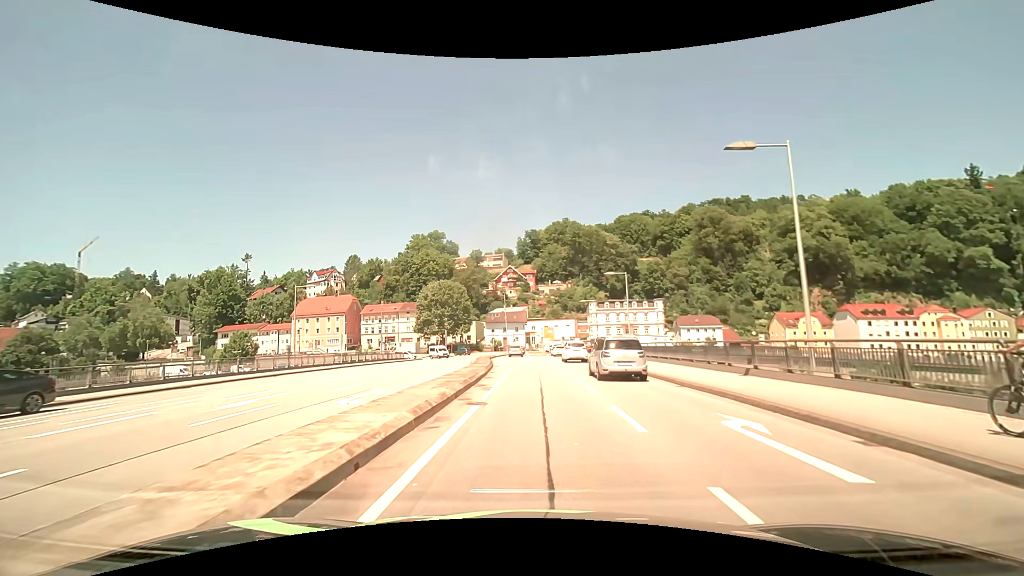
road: primary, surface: asphalt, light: Day
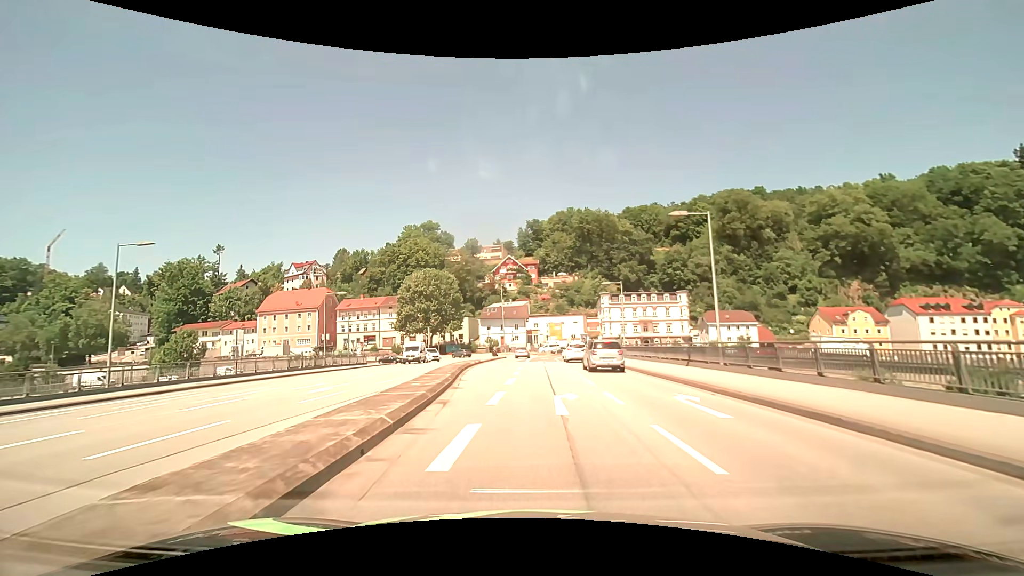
(-0.1, +20.4) m; 0°
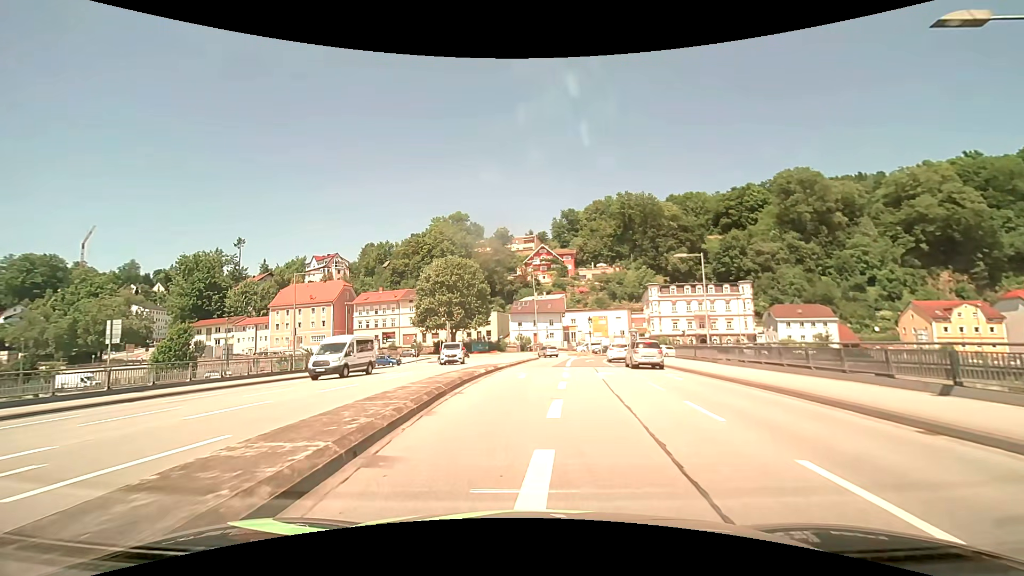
(-0.4, +14.2) m; -3°
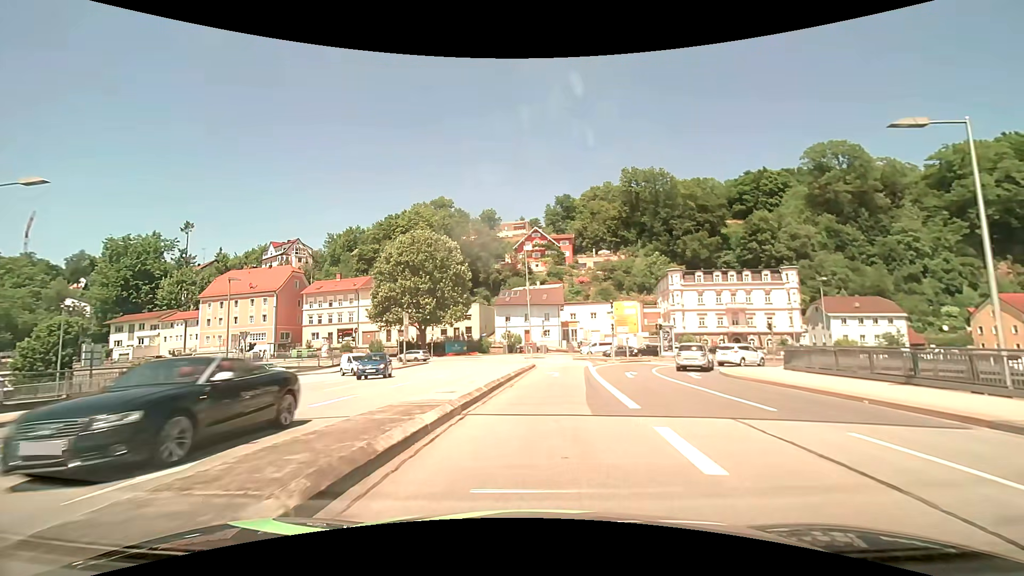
(-0.5, +21.8) m; +1°
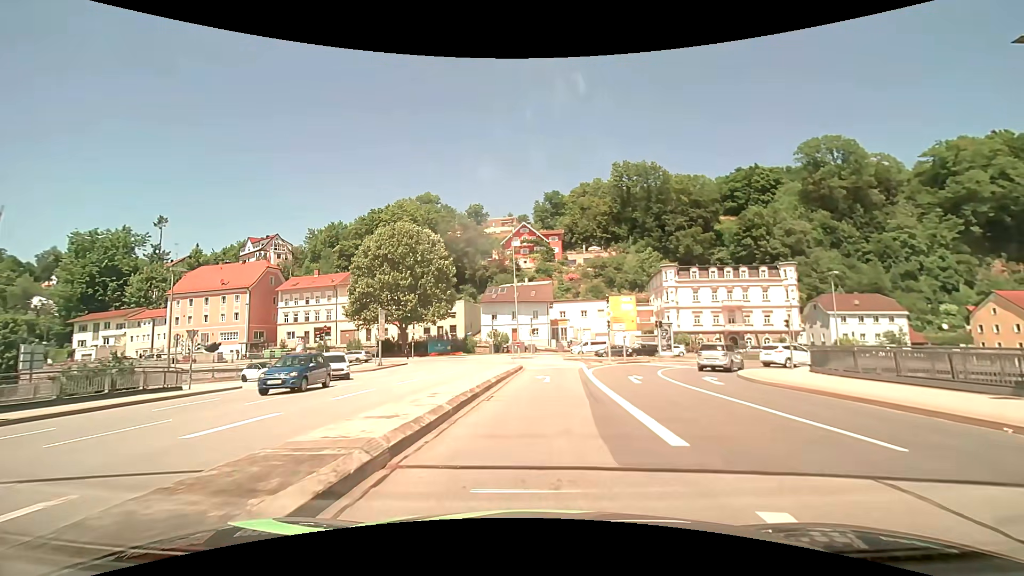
(+0.1, +4.3) m; +1°
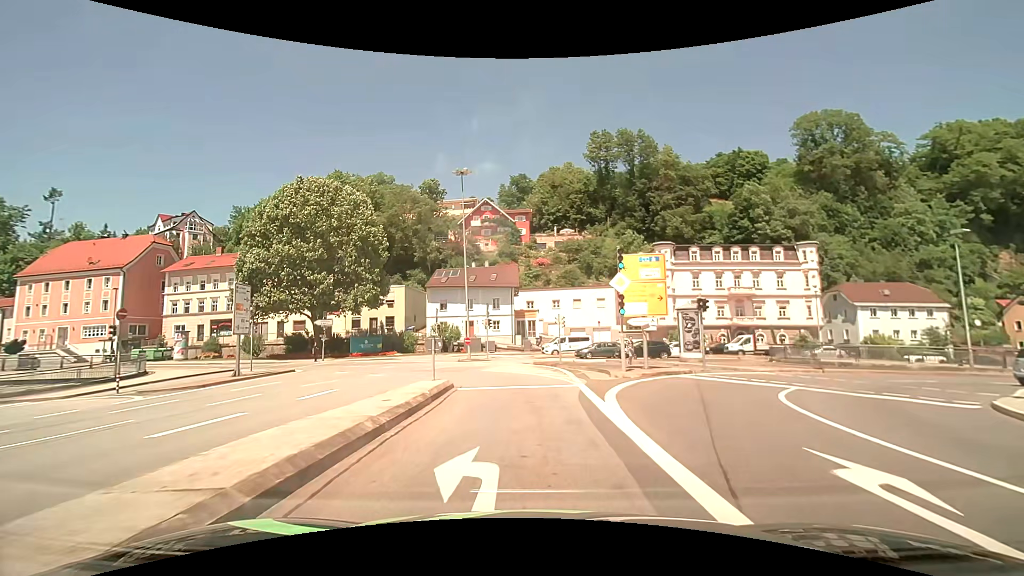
(+0.7, +17.9) m; +4°
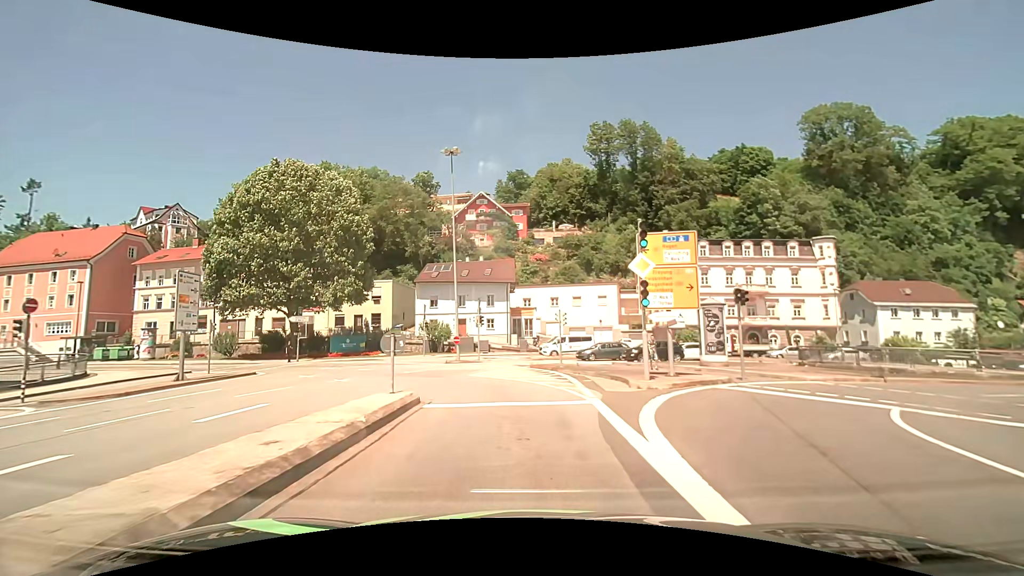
(0.0, +4.5) m; 0°
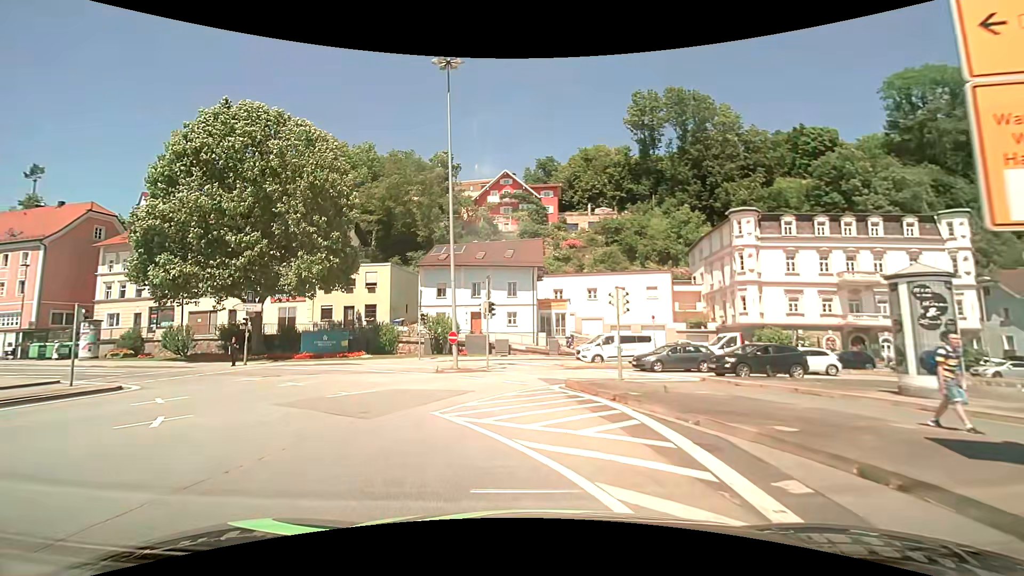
(-0.1, +12.5) m; -3°
(-2, +10) (-8, +18) (-16, +24) (-25, +28) (-34, +32) (-43, +35) (-53, +37) (-63, +40) (-72, +43) (-82, +46) m
